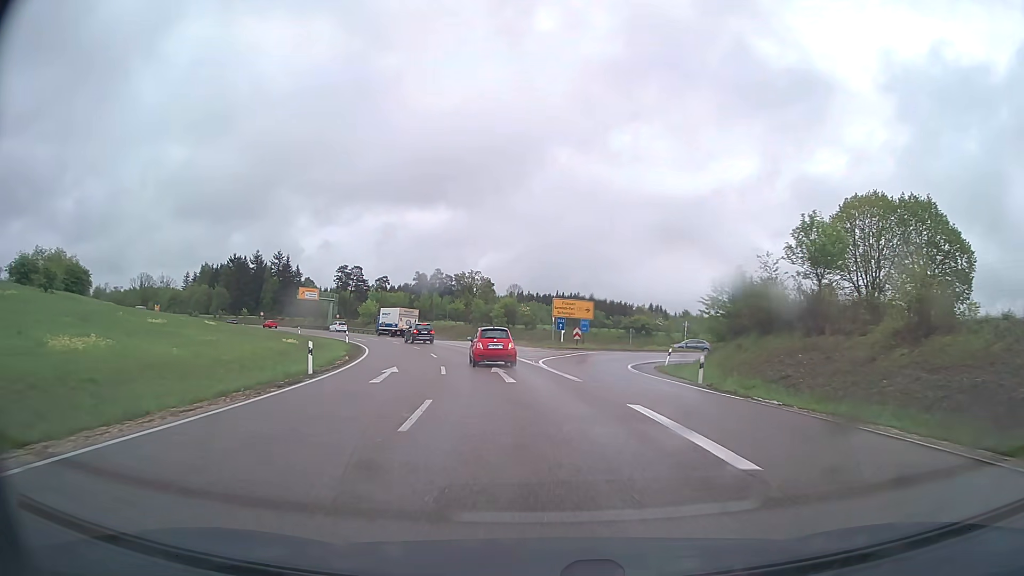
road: trunk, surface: asphalt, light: Day
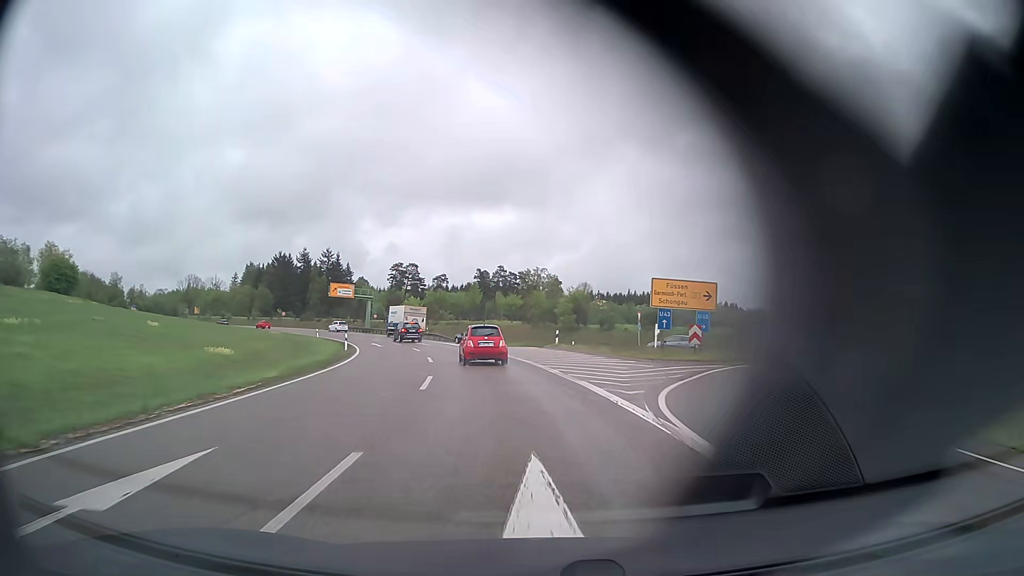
(-0.9, +18.2) m; -6°
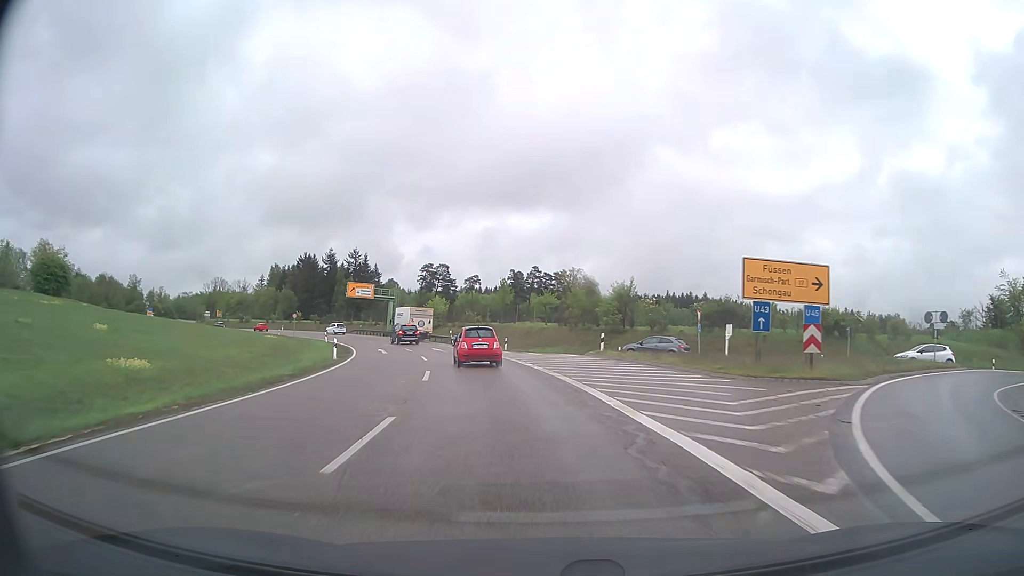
(-0.2, +8.8) m; -3°
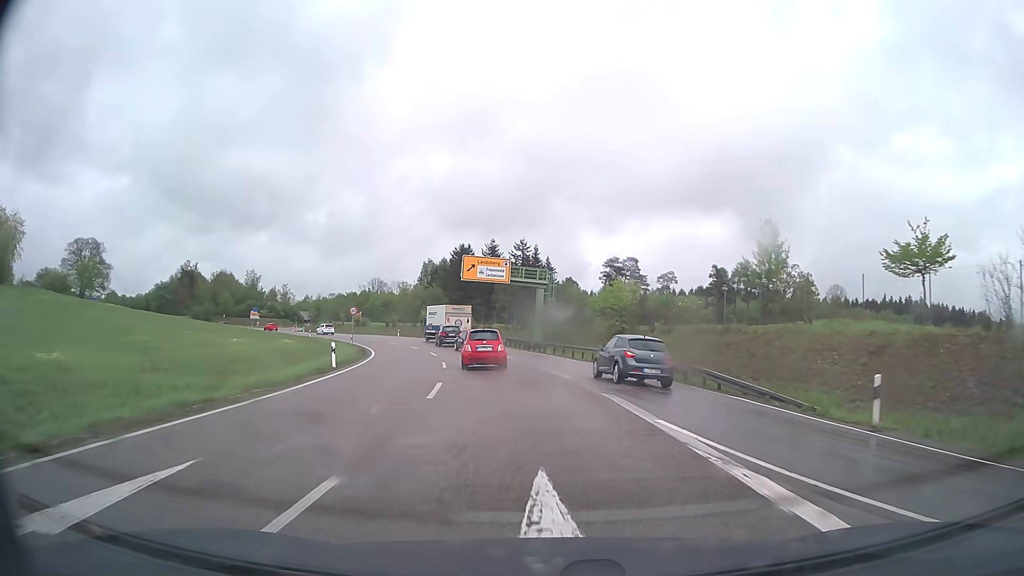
(-5.6, +40.3) m; -16°
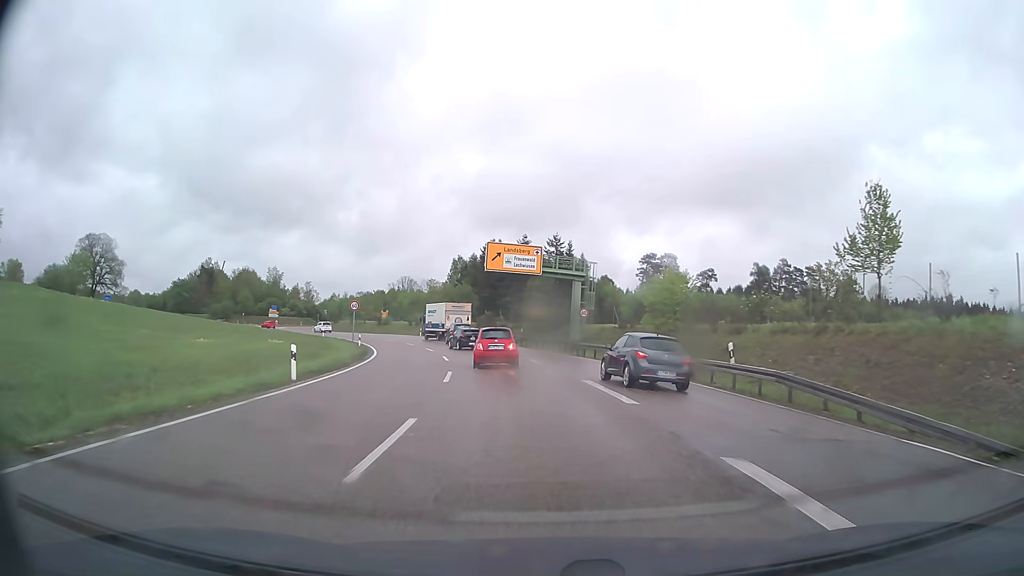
(-0.2, +7.9) m; -3°
(0, +10) (-1, +20) (-2, +30) (-4, +40) (-5, +50) (-8, +59) (-11, +69) (-14, +78) (-19, +87) (-24, +96) m
